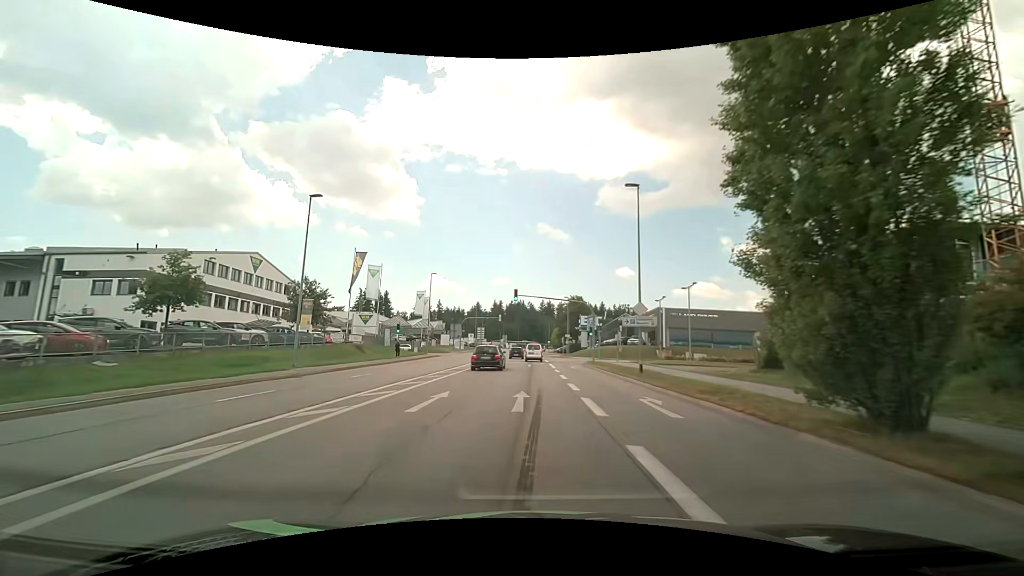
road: tertiary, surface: asphalt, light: Day
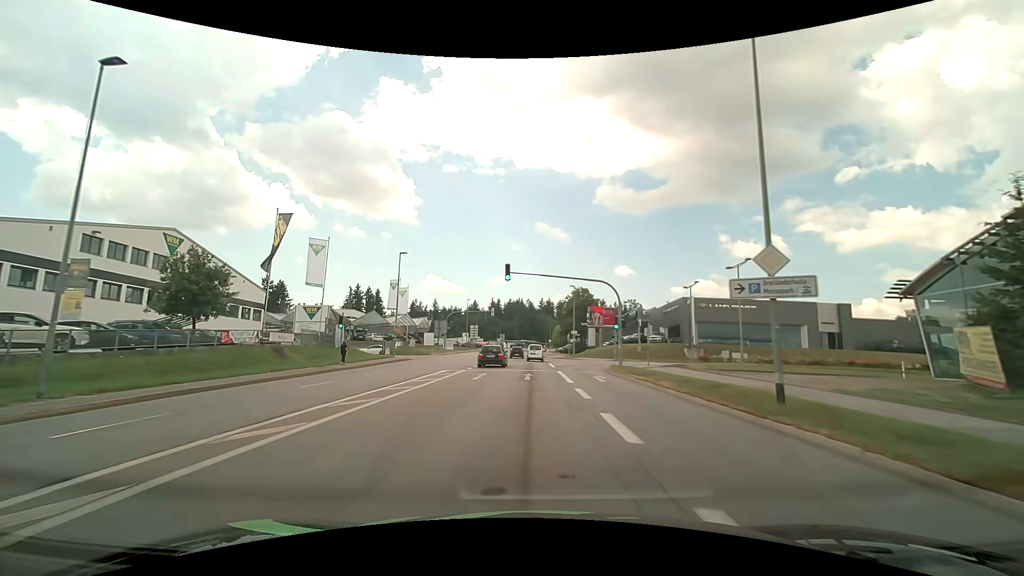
(+0.1, +14.8) m; +1°
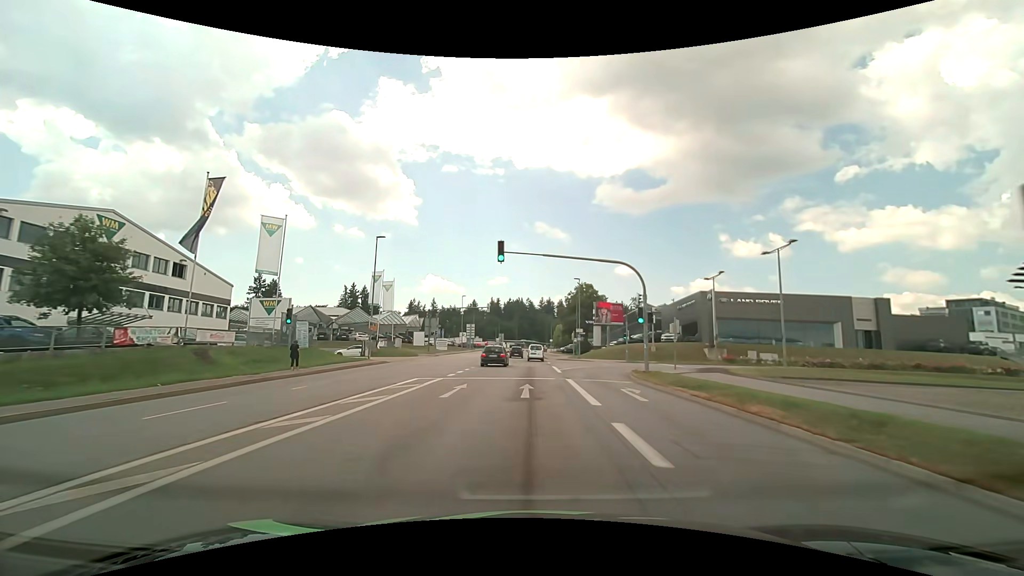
(0.0, +7.5) m; -1°
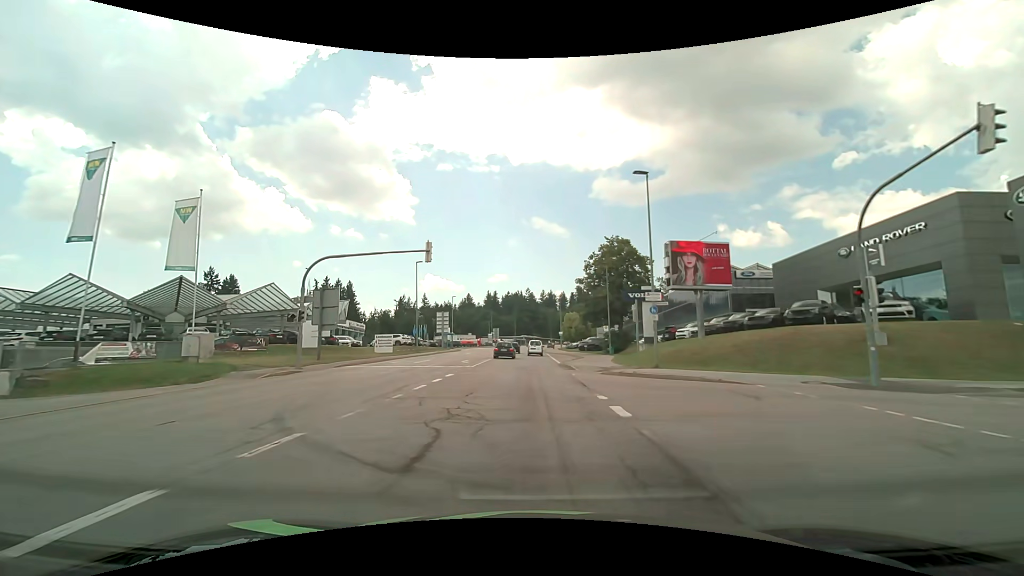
(+0.2, +37.7) m; 0°
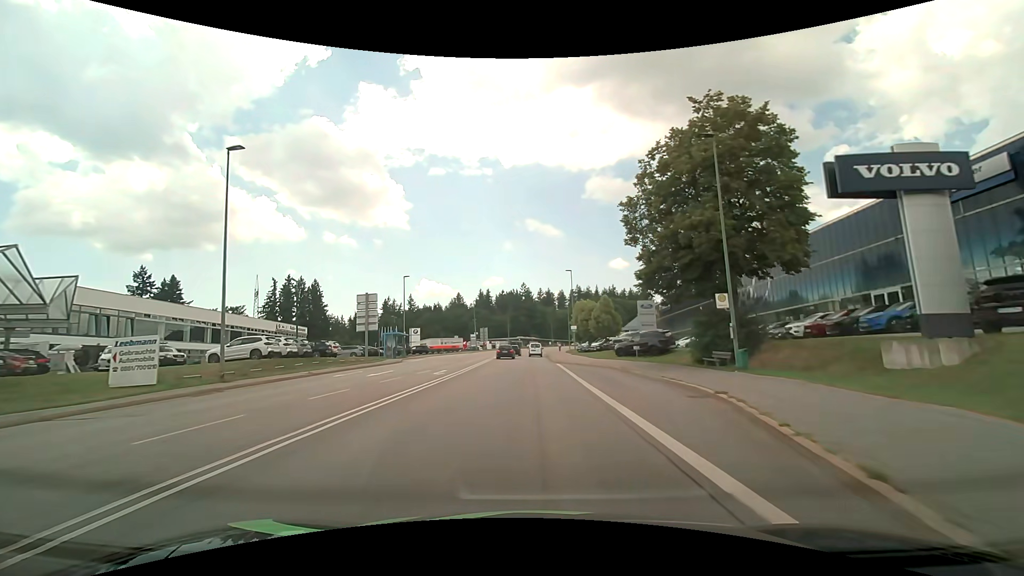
(+0.1, +34.8) m; 0°
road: secondary
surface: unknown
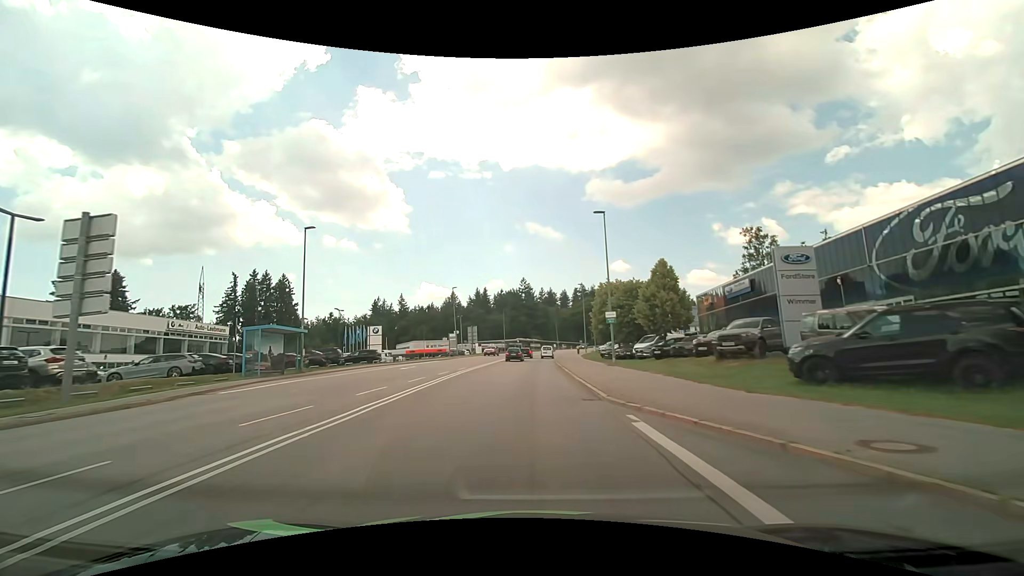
(0.0, +28.0) m; 0°
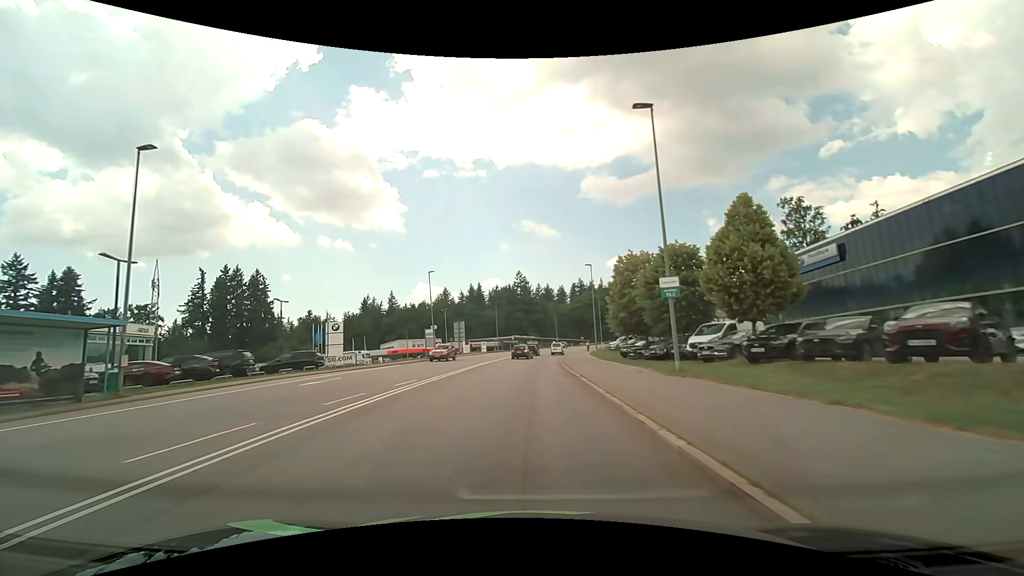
(+0.1, +14.9) m; 0°
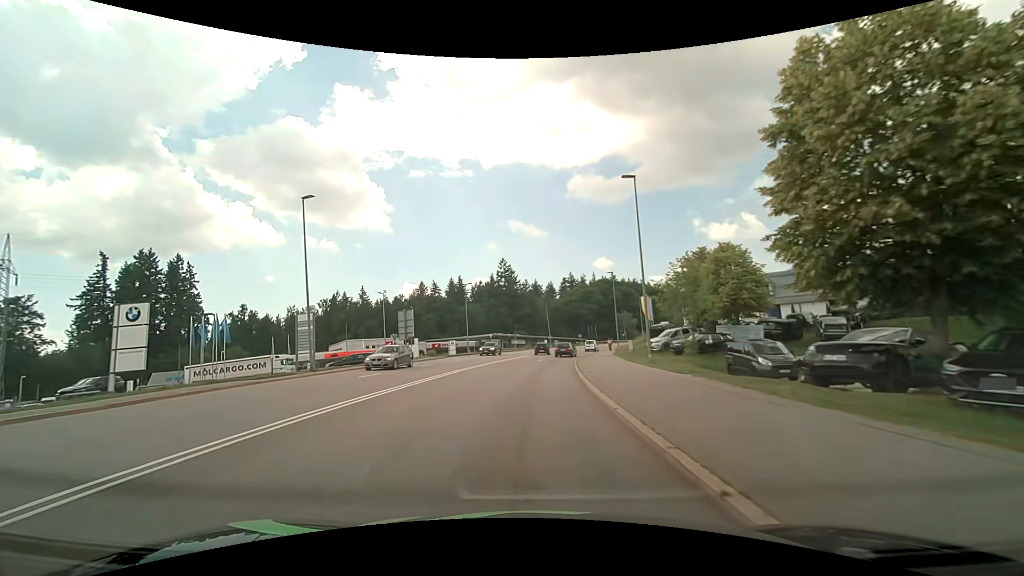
(+0.4, +30.5) m; +2°
(0, +10) (0, +20) (+1, +30) (+2, +40) (+3, +50) (+5, +60) (+7, +70) (+9, +79) (+12, +89) (+15, +98) m
